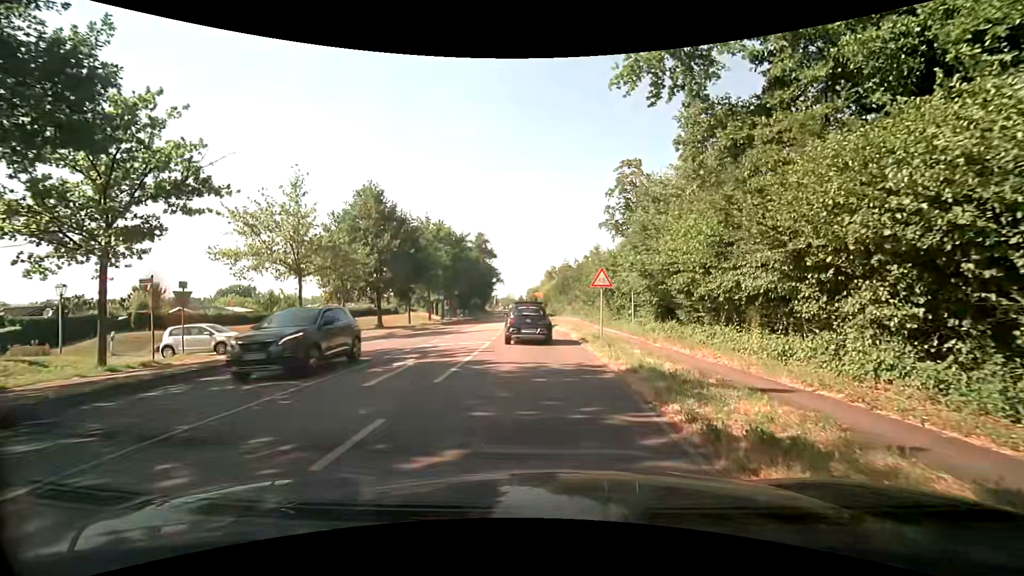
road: secondary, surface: asphalt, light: Day
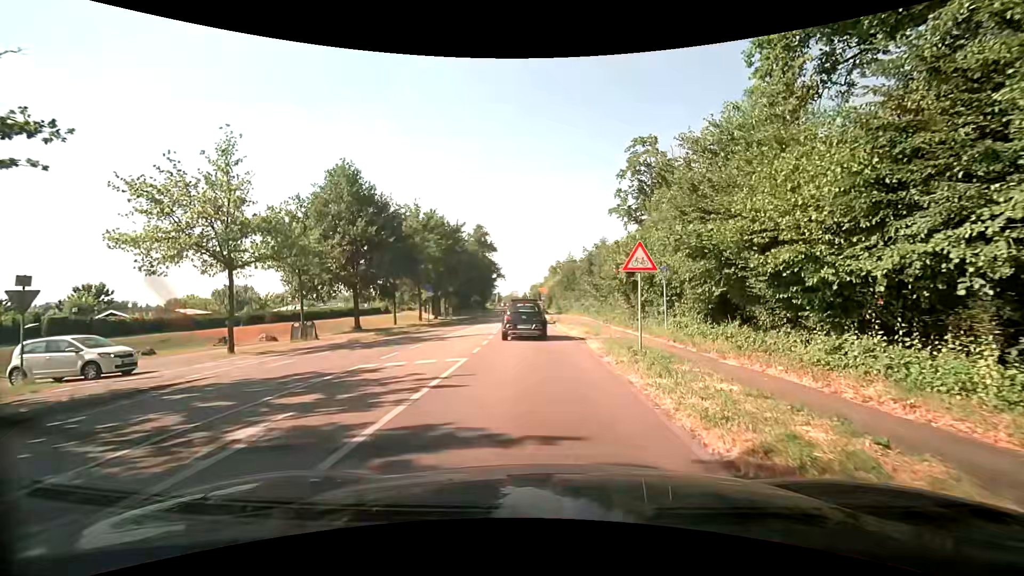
(-0.1, +6.8) m; -1°
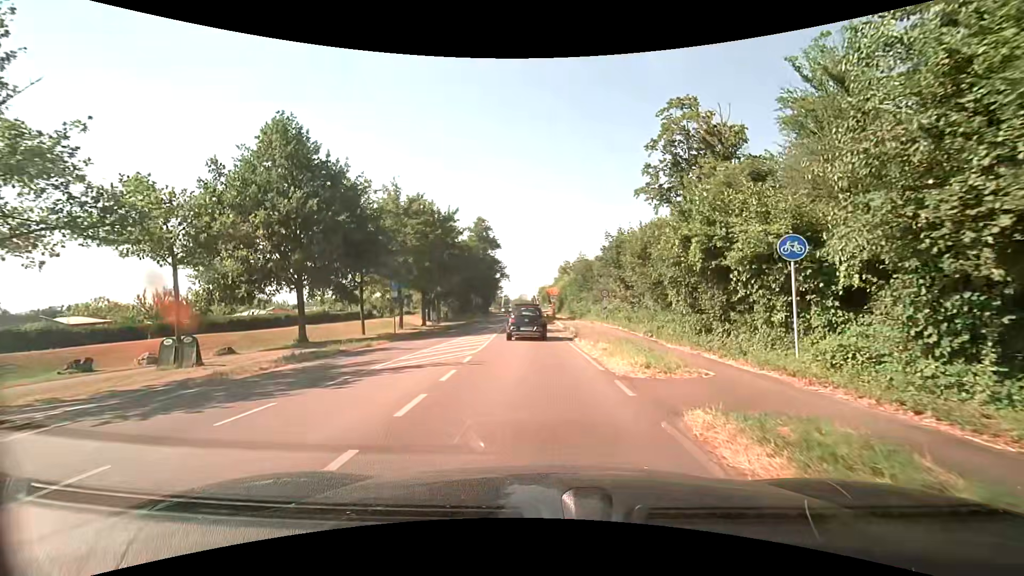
(-0.2, +10.9) m; -3°
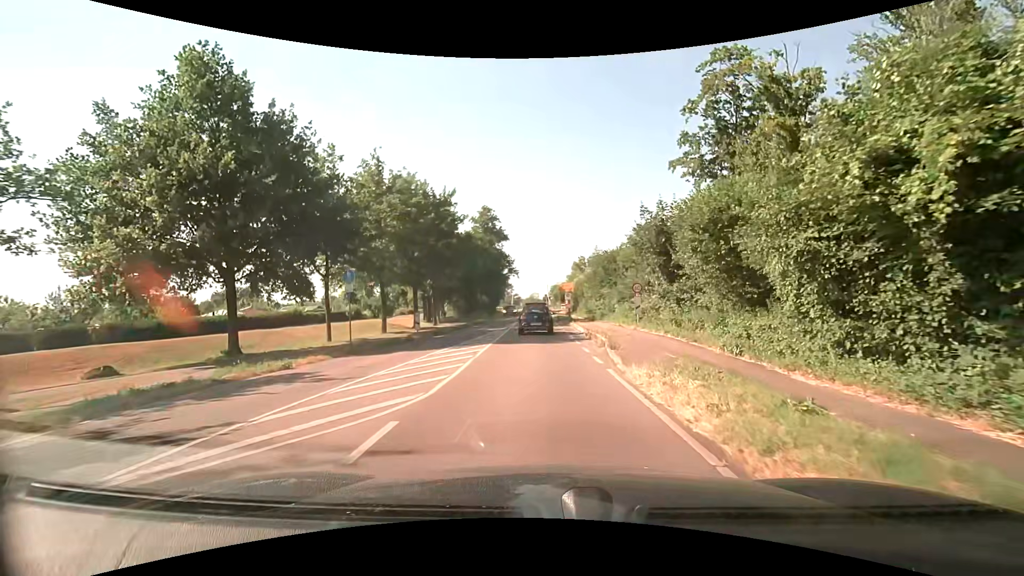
(+0.1, +8.1) m; 0°
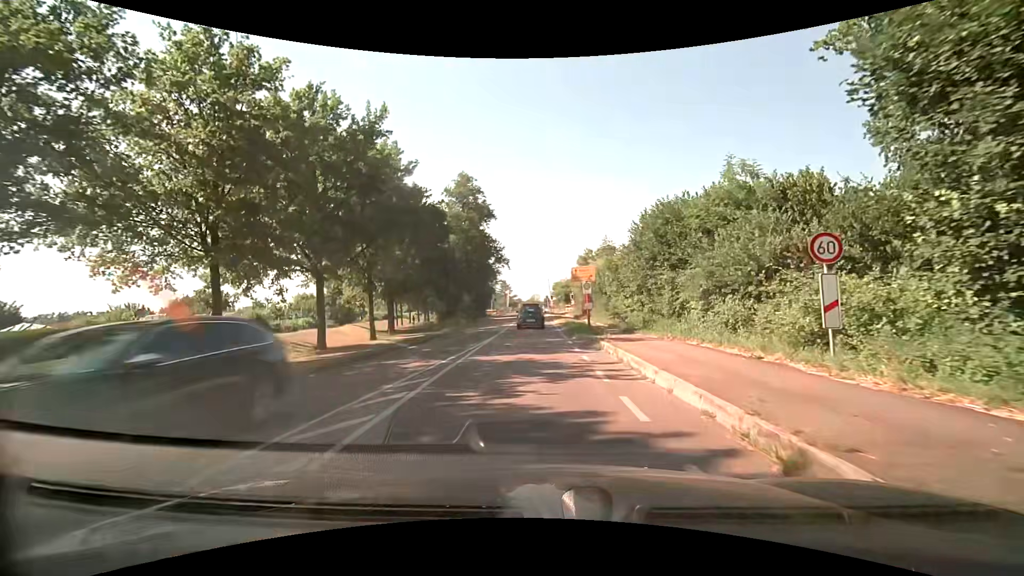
(+0.1, +19.0) m; 0°
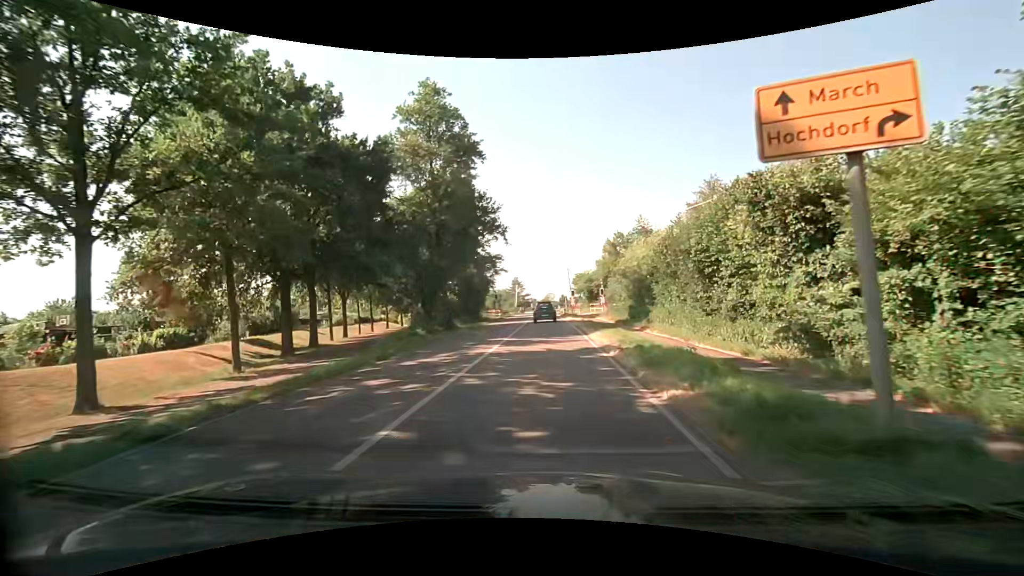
(-0.5, +21.8) m; -2°
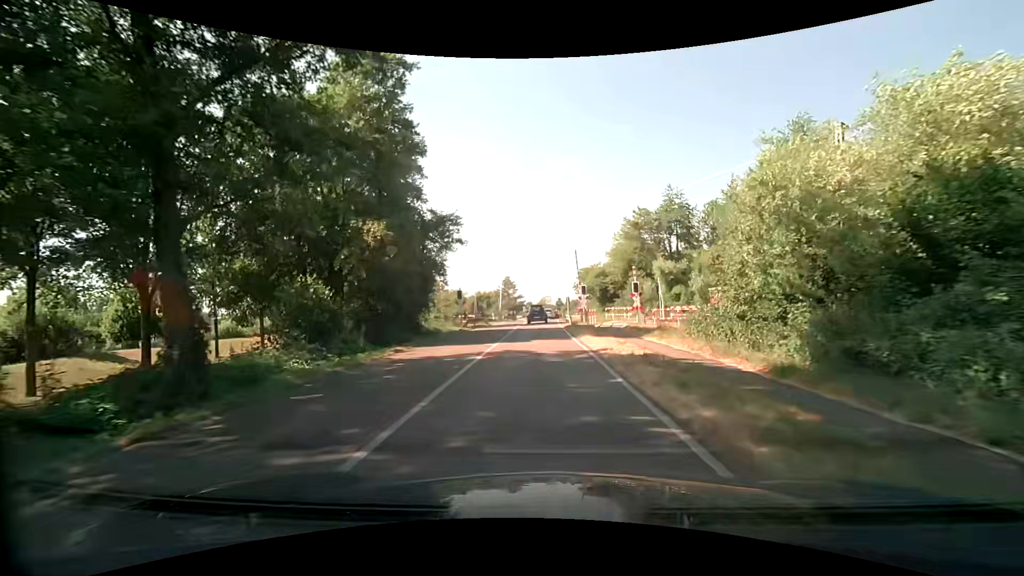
(+0.1, +23.7) m; 0°
(0, +10) (0, +20) (0, +30) (-1, +40) (0, +50) (0, +60) (+1, +70) (+1, +80) (+2, +90) (+3, +100) m
